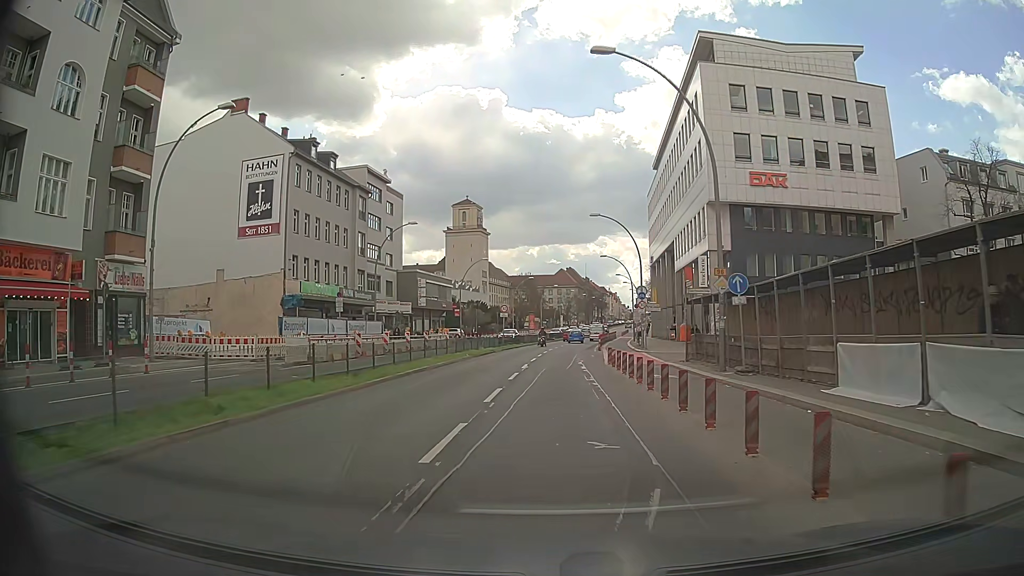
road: primary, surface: asphalt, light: Day
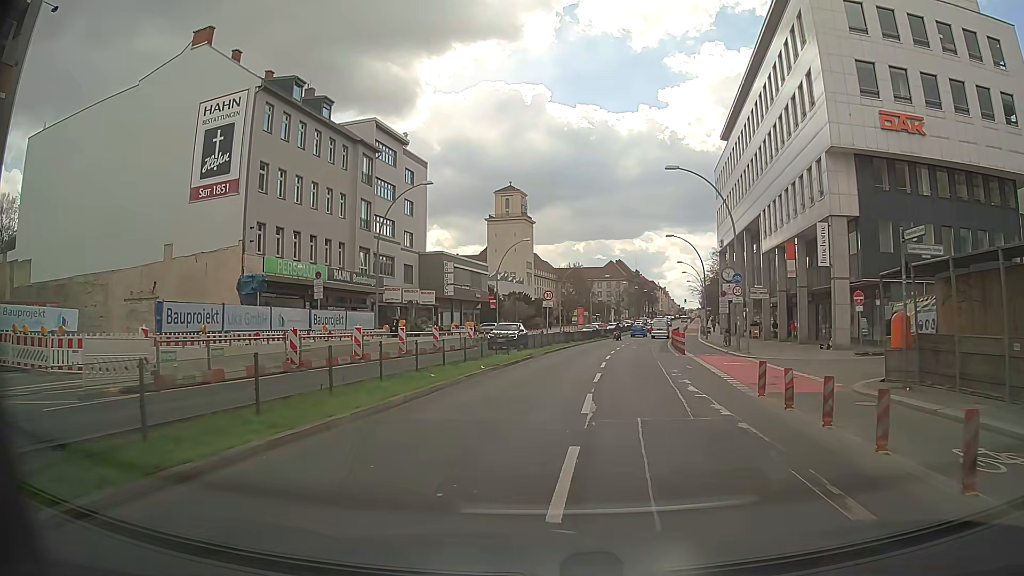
(-0.5, +14.2) m; -3°
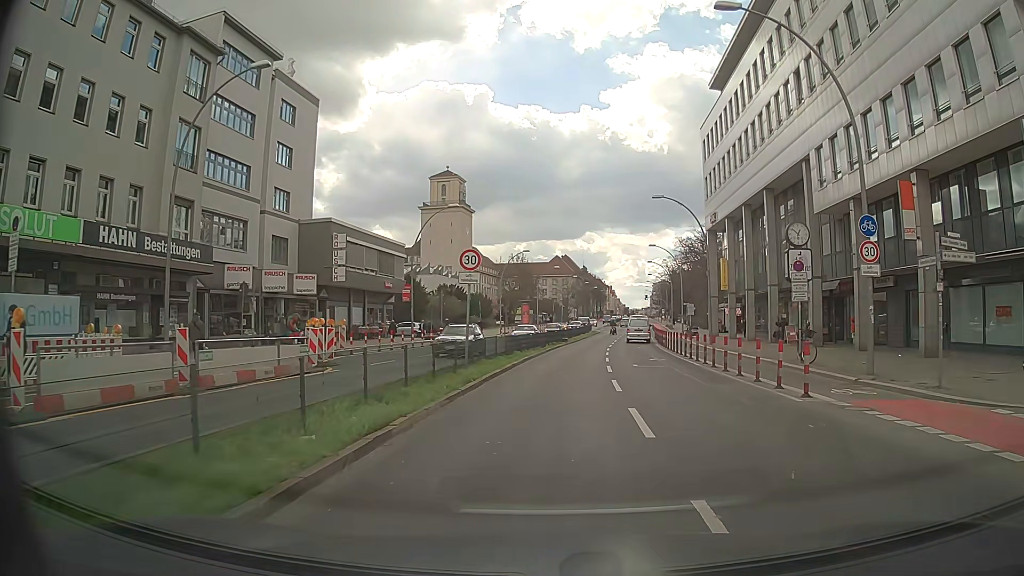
(+0.4, +20.5) m; +4°
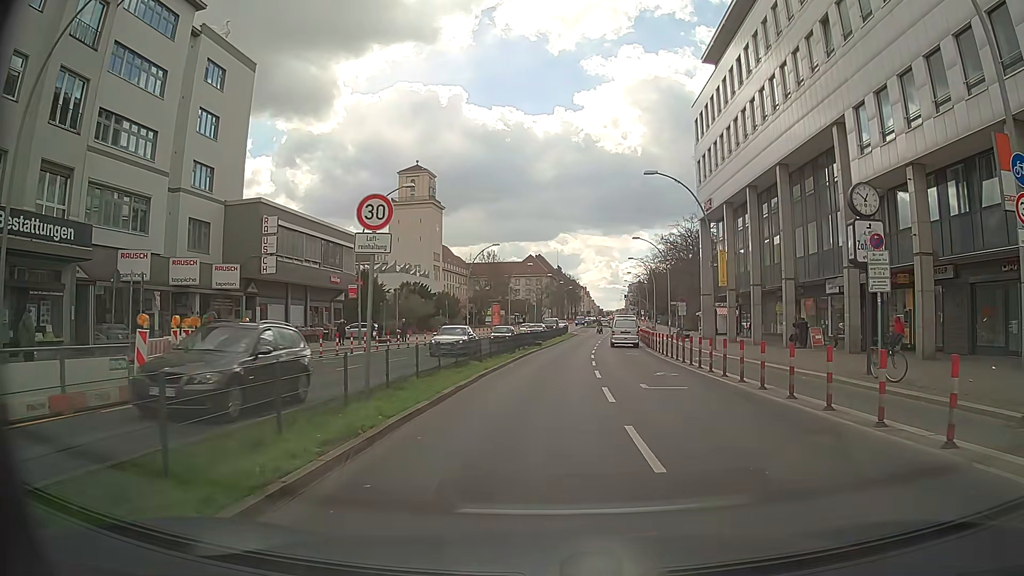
(+0.2, +7.9) m; +2°
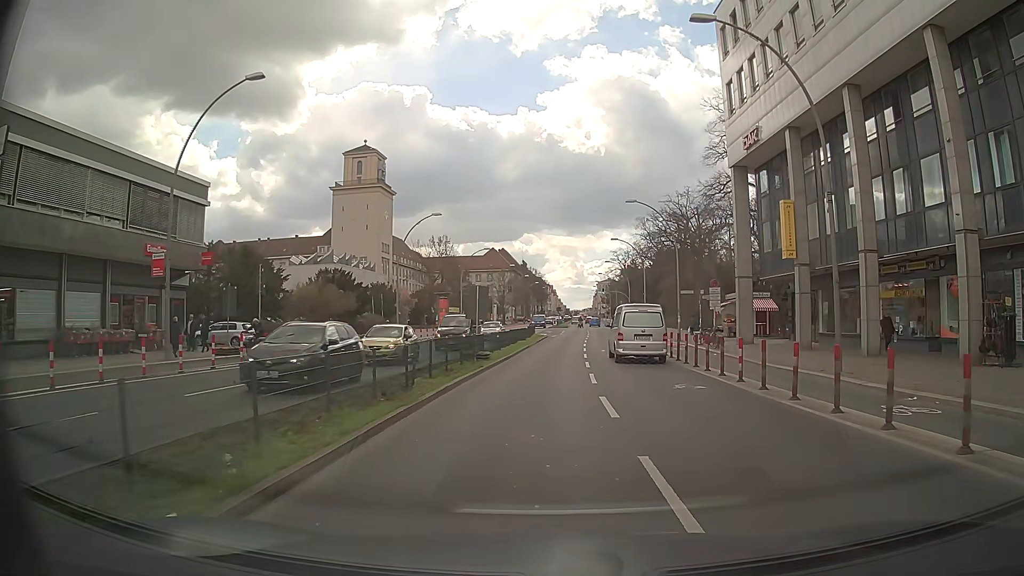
(+0.8, +20.6) m; +4°
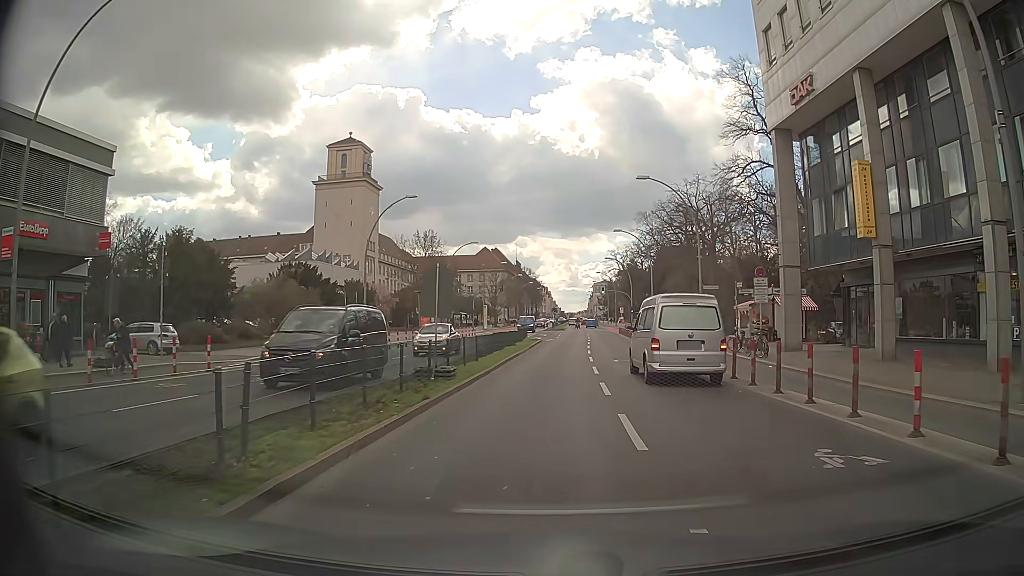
(0.0, +8.7) m; 0°
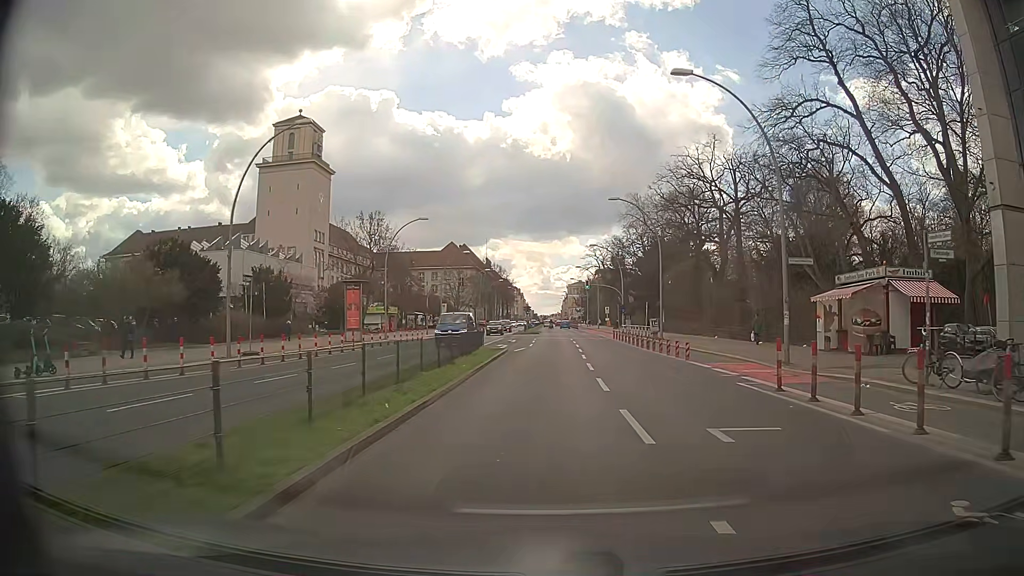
(+0.2, +18.1) m; +3°
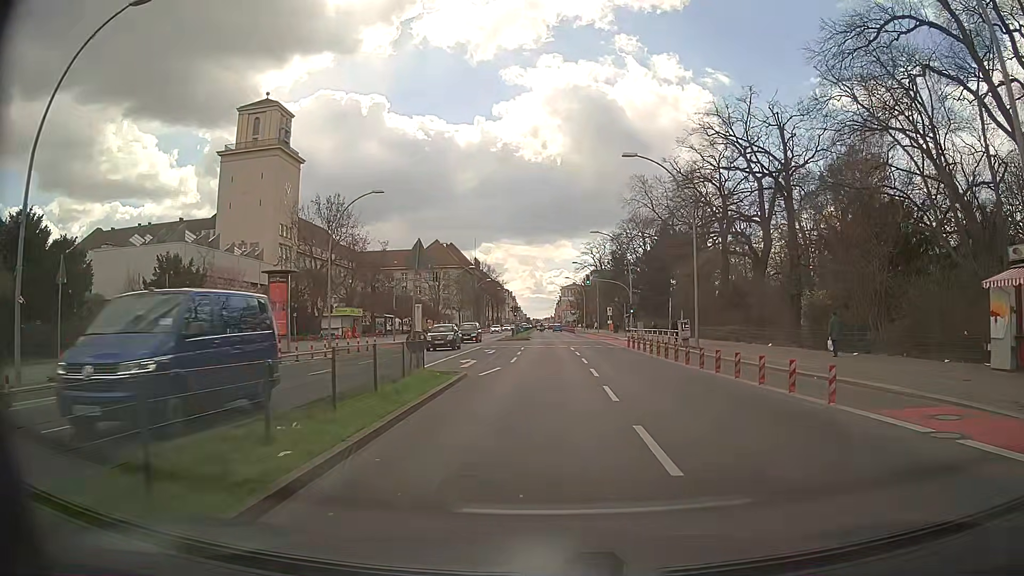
(-0.1, +13.6) m; +1°
(0, +10) (0, +20) (0, +30) (0, +40) (0, +50) (0, +60) (-1, +70) (-1, +80) (-1, +90) (-2, +100) m
